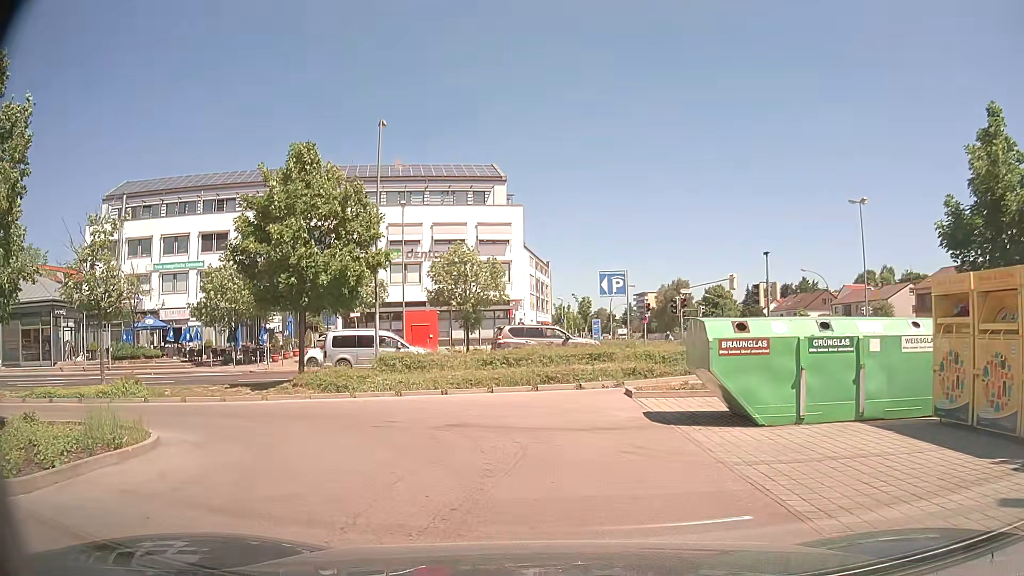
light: Day
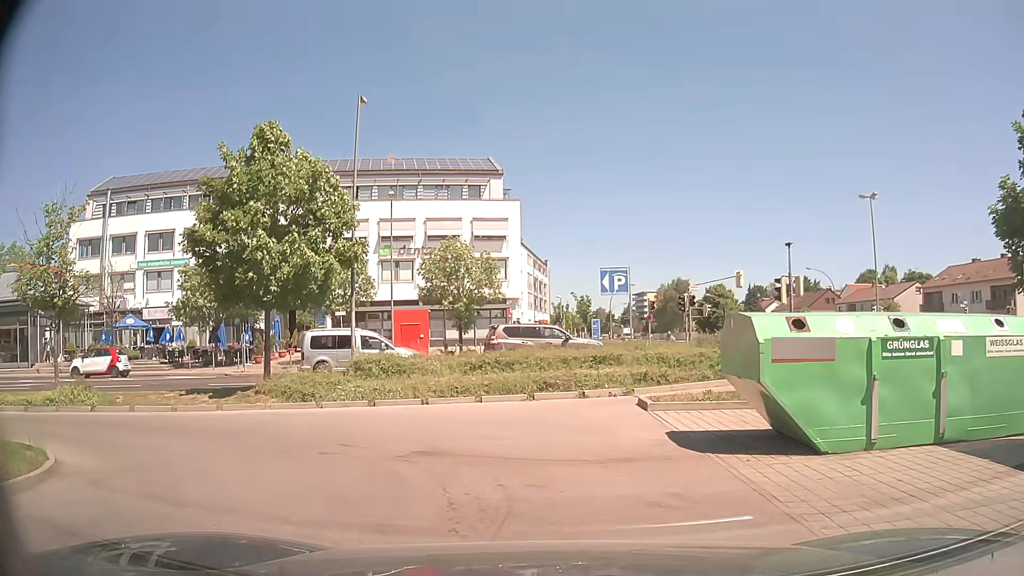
(-0.1, +2.5) m; 0°
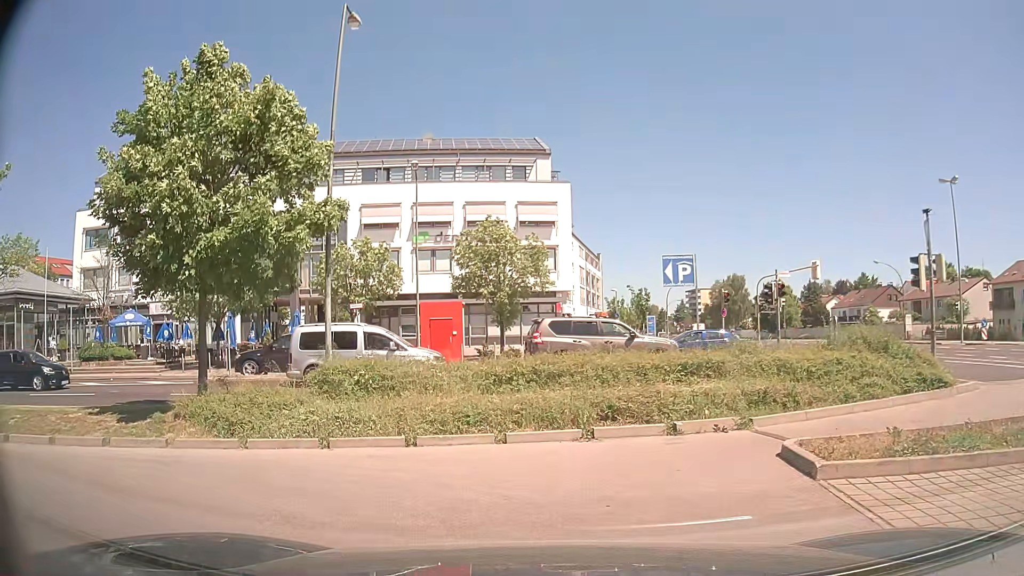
(-0.3, +6.0) m; -6°
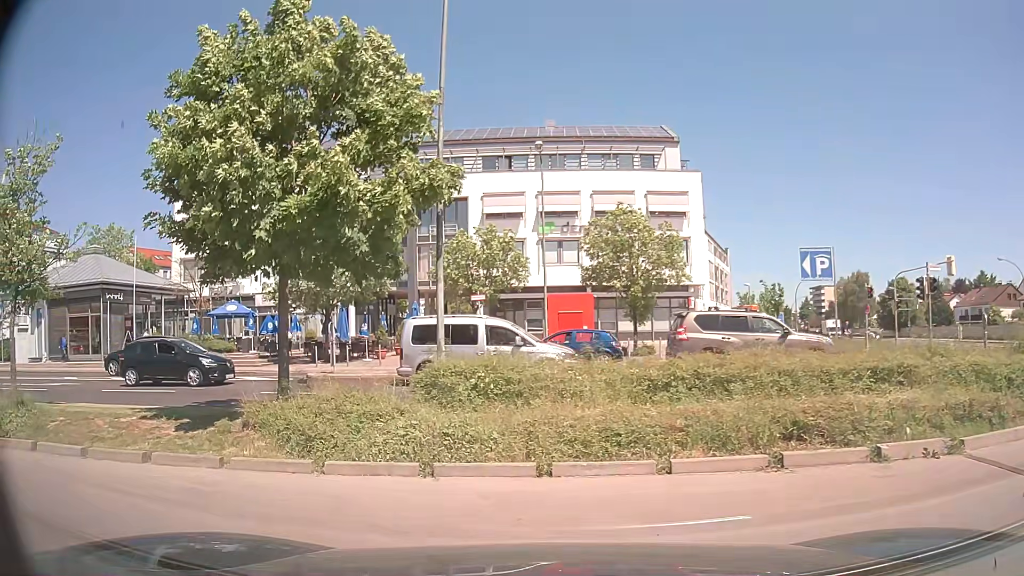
(-0.2, +2.2) m; -10°
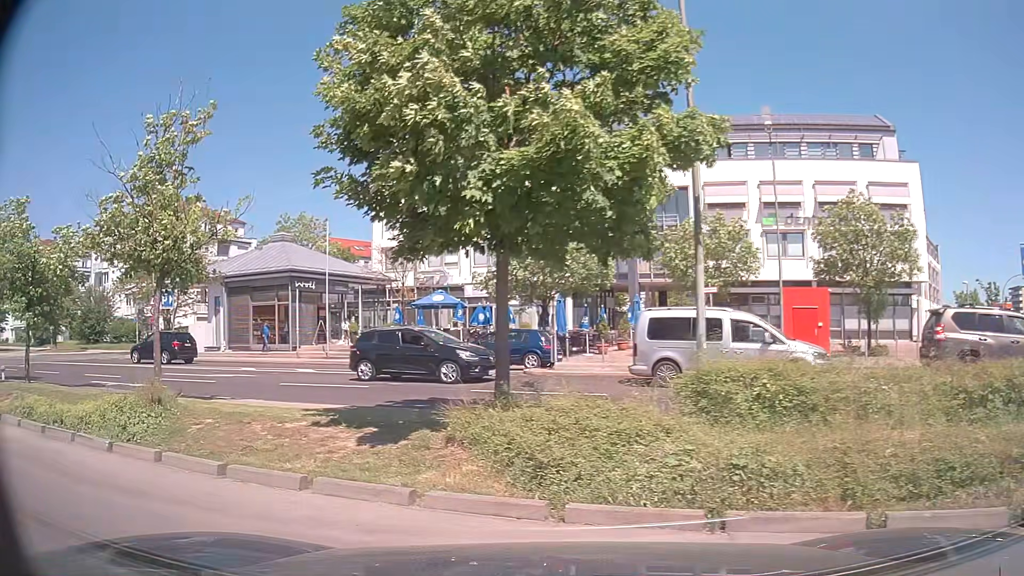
(-0.3, +2.1) m; -18°
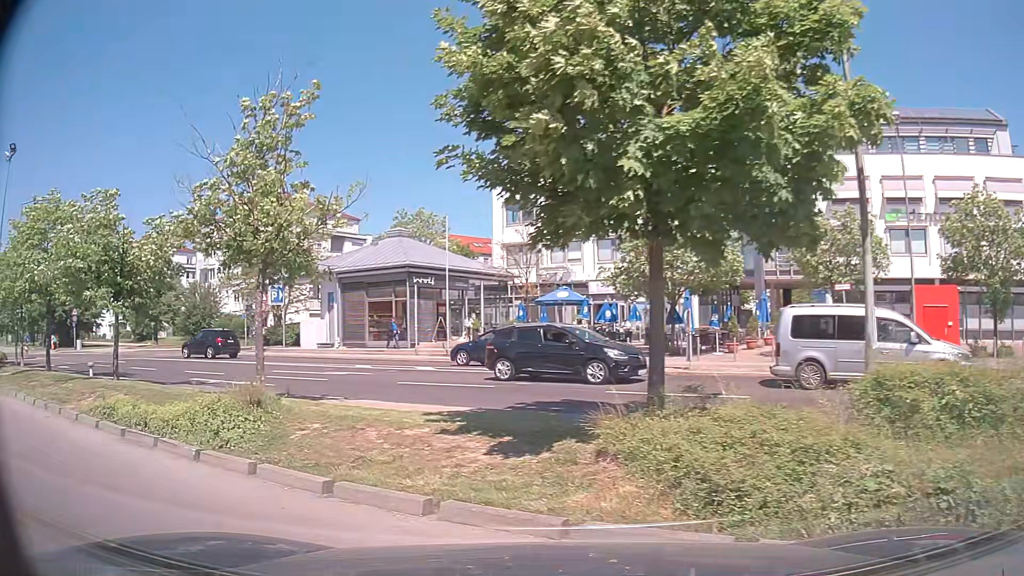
(-0.1, +1.0) m; -9°
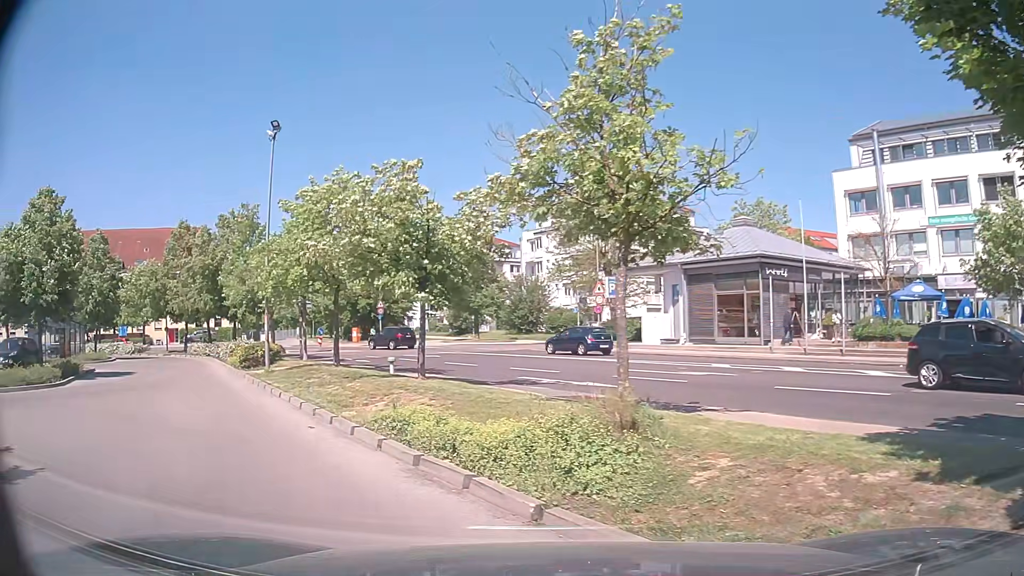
(-0.8, +2.9) m; -28°
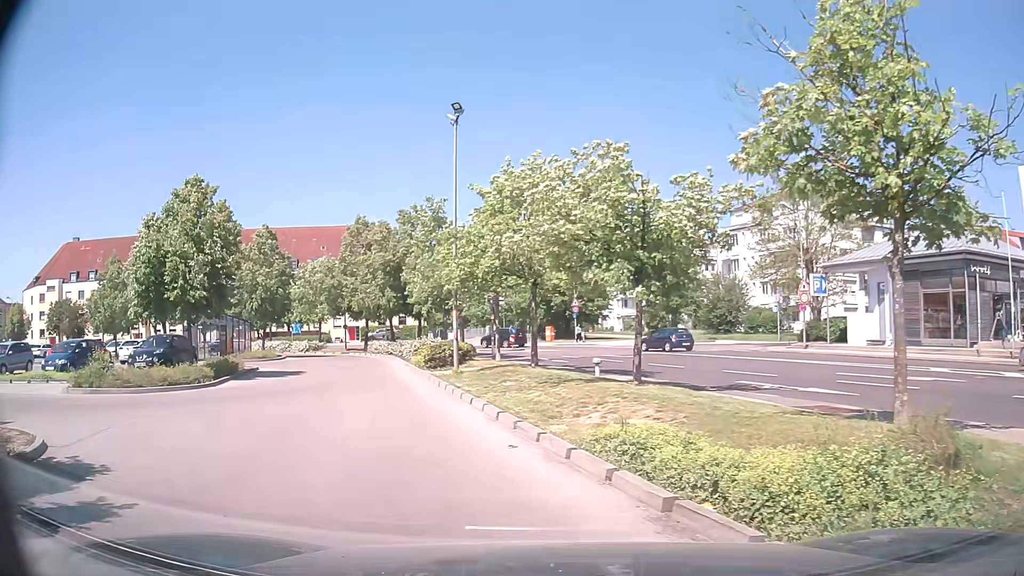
(-0.3, +1.9) m; -16°
